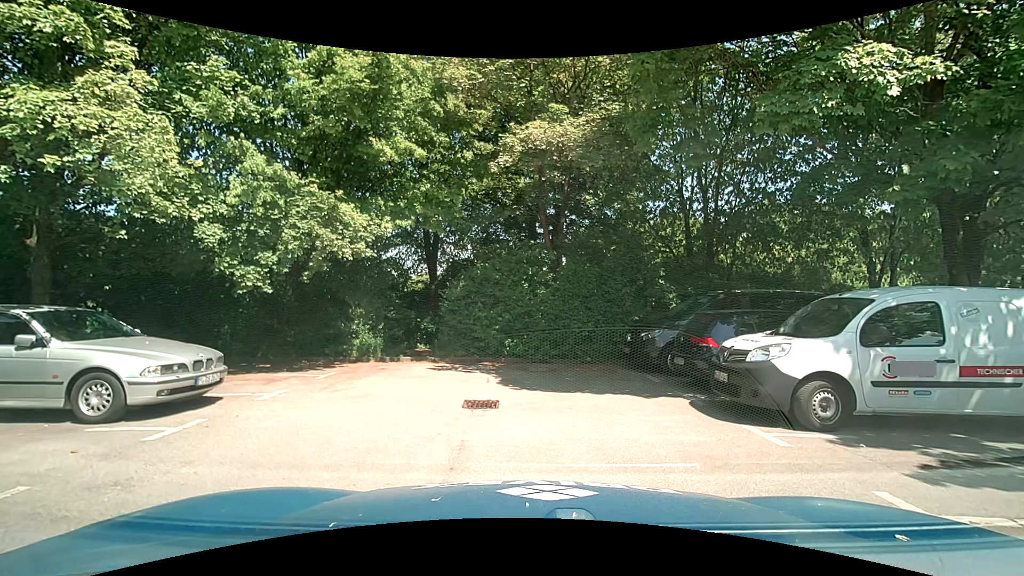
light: Day
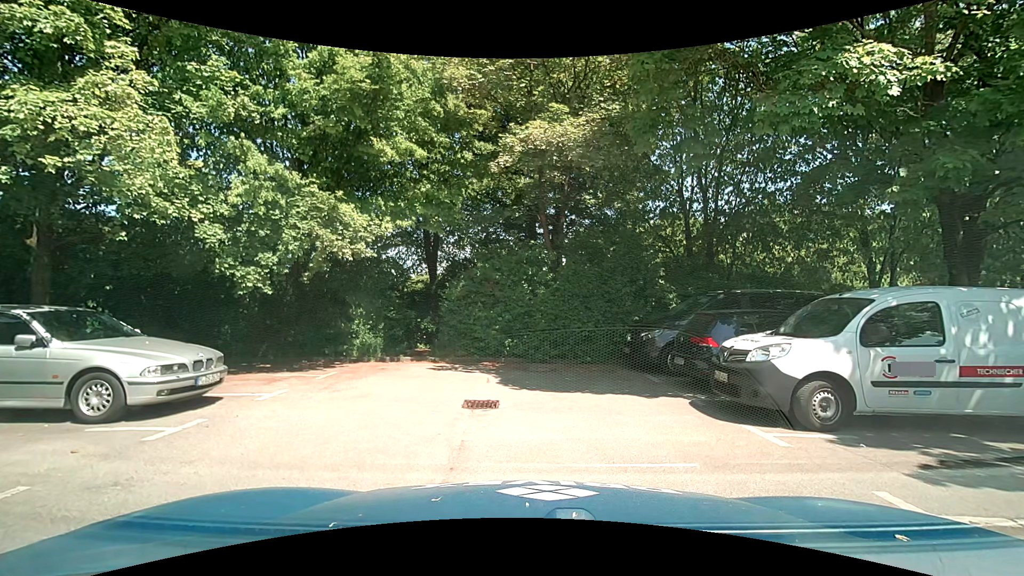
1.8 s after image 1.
(0.0, 0.0) m; 0°
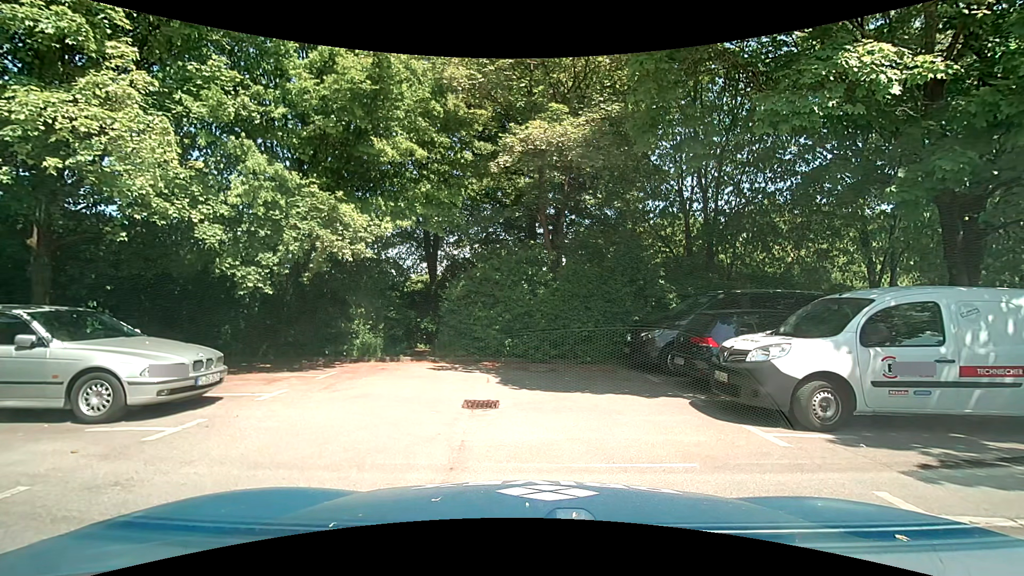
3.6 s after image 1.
(0.0, 0.0) m; 0°
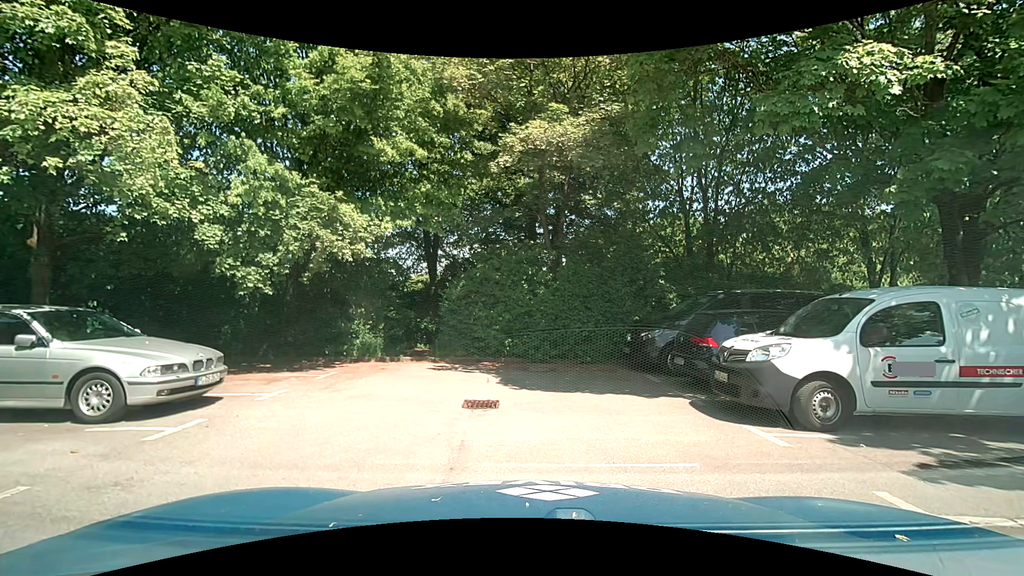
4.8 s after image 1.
(0.0, 0.0) m; 0°
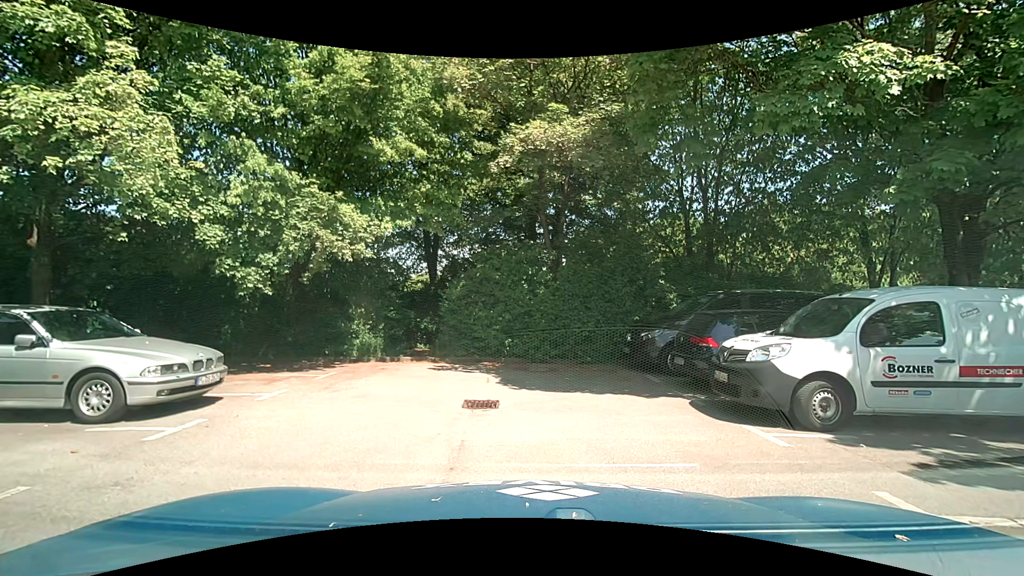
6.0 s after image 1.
(0.0, 0.0) m; 0°
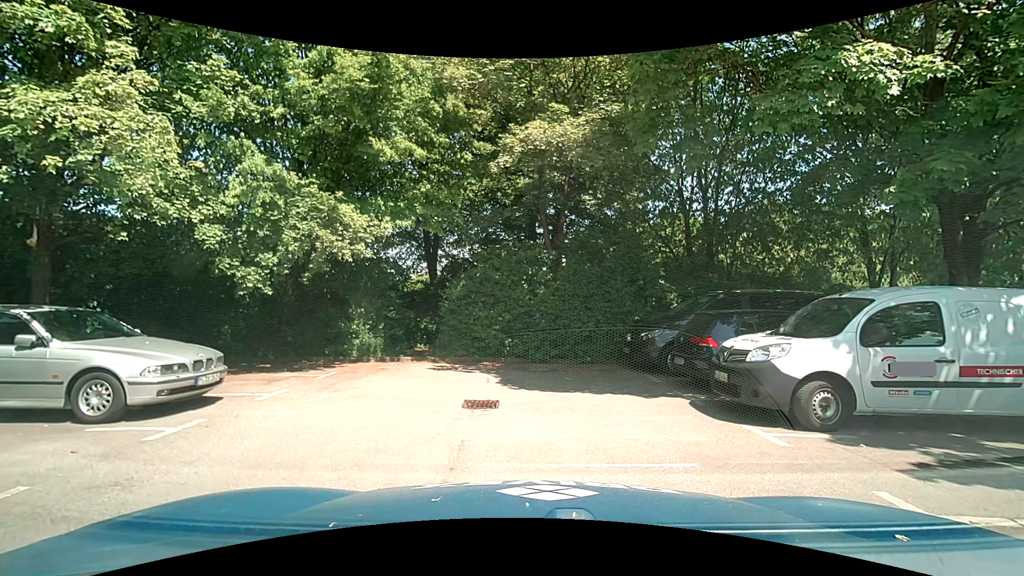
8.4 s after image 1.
(0.0, 0.0) m; 0°
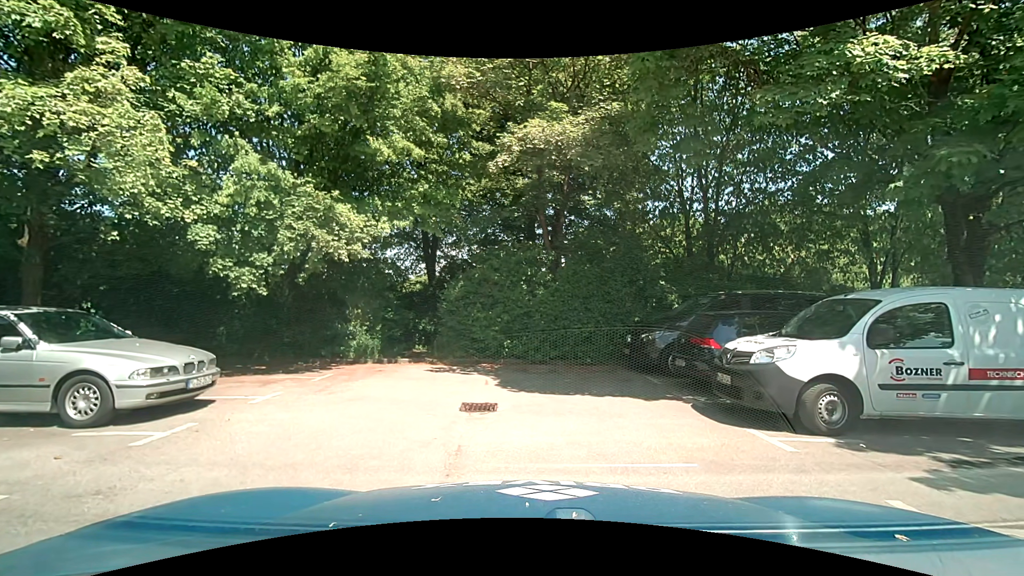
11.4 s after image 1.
(0.0, +0.1) m; 0°
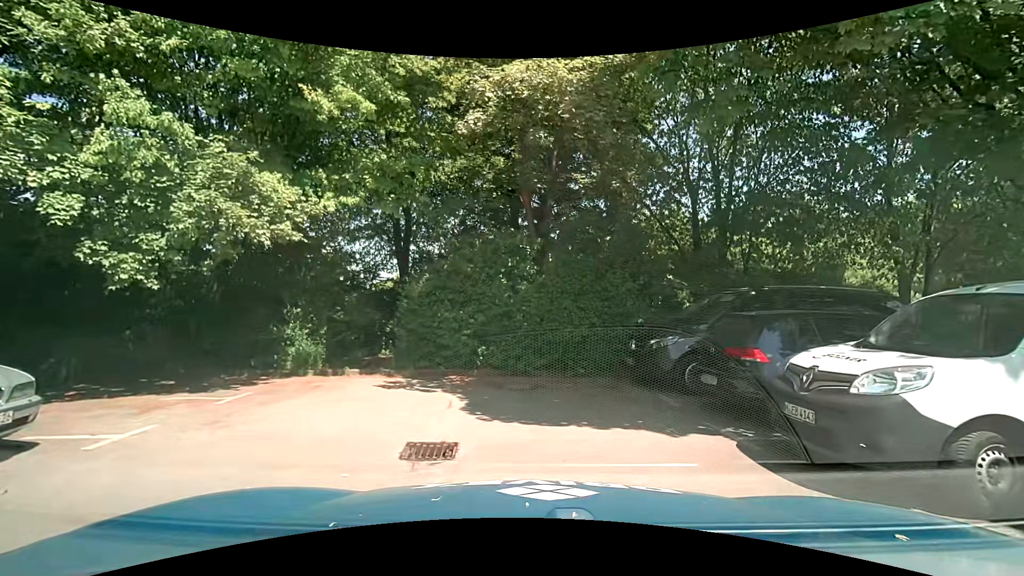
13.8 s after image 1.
(0.0, +2.4) m; 0°
